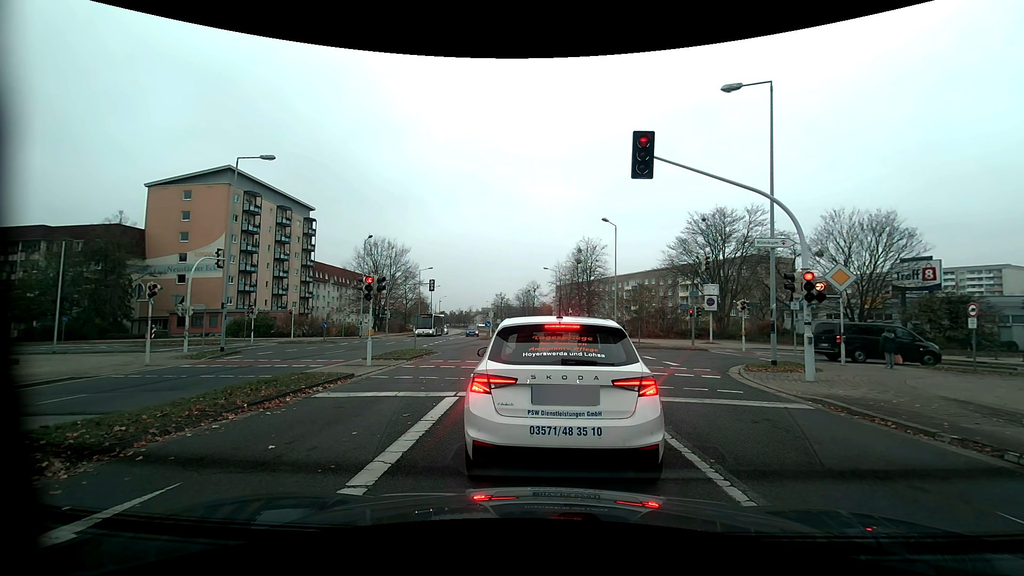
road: tertiary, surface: concrete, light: Day
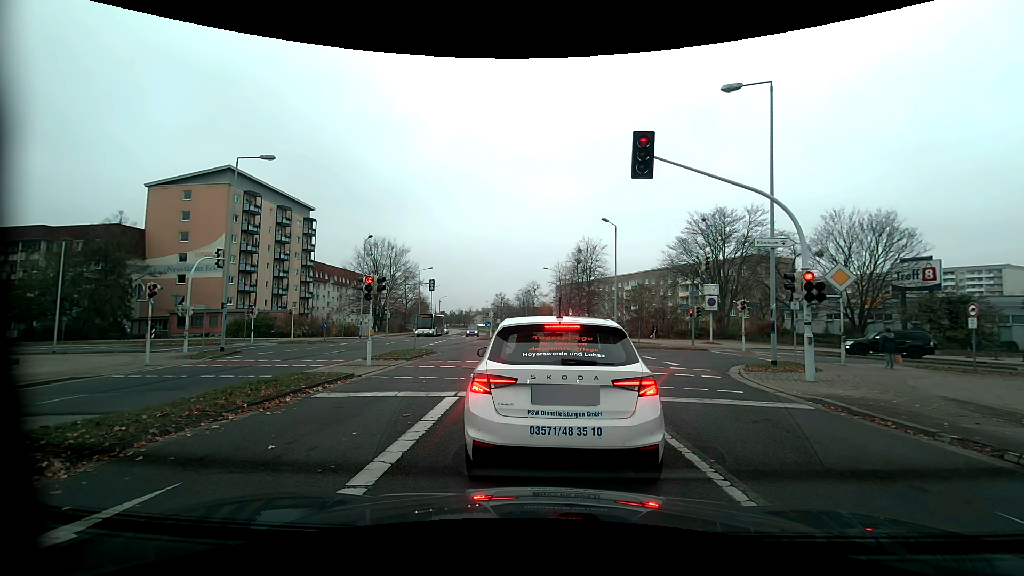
(0.0, 0.0) m; 0°
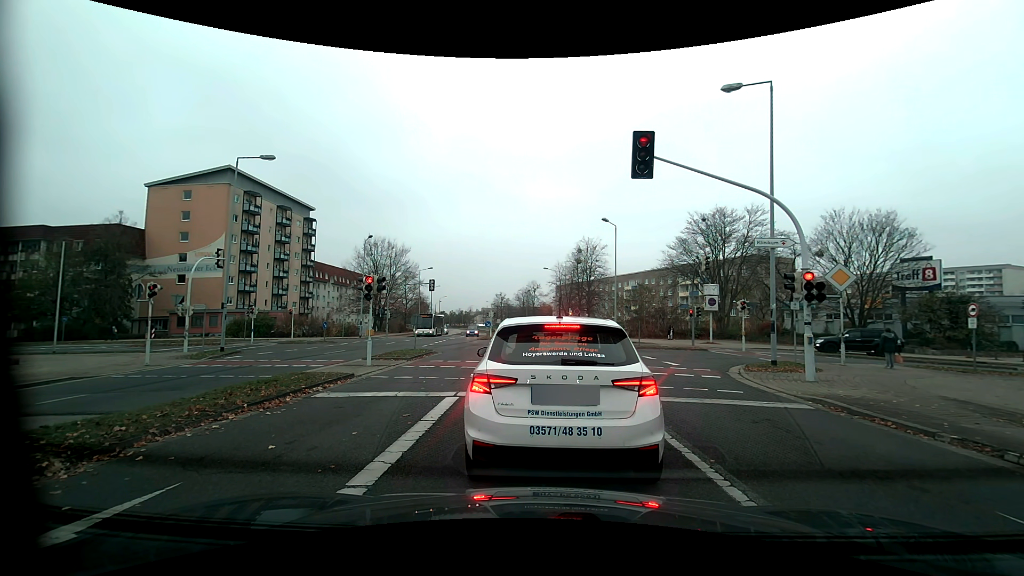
(0.0, 0.0) m; 0°
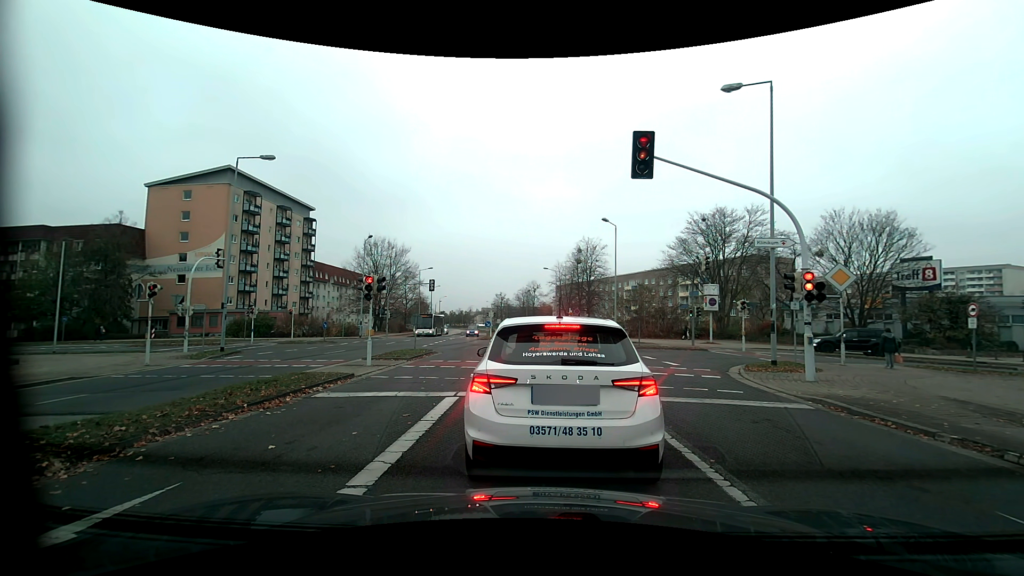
(0.0, 0.0) m; 0°
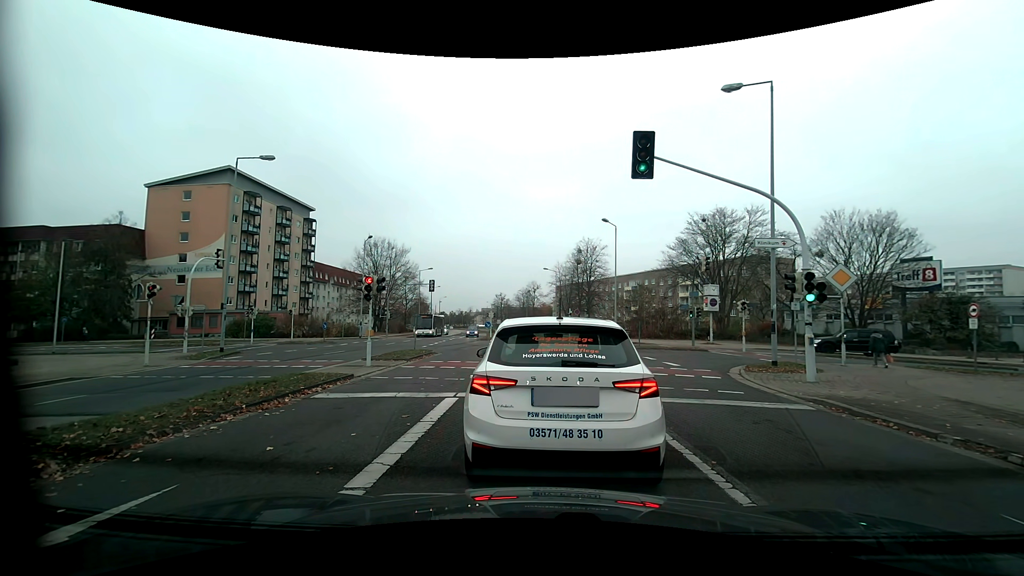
(0.0, 0.0) m; 0°
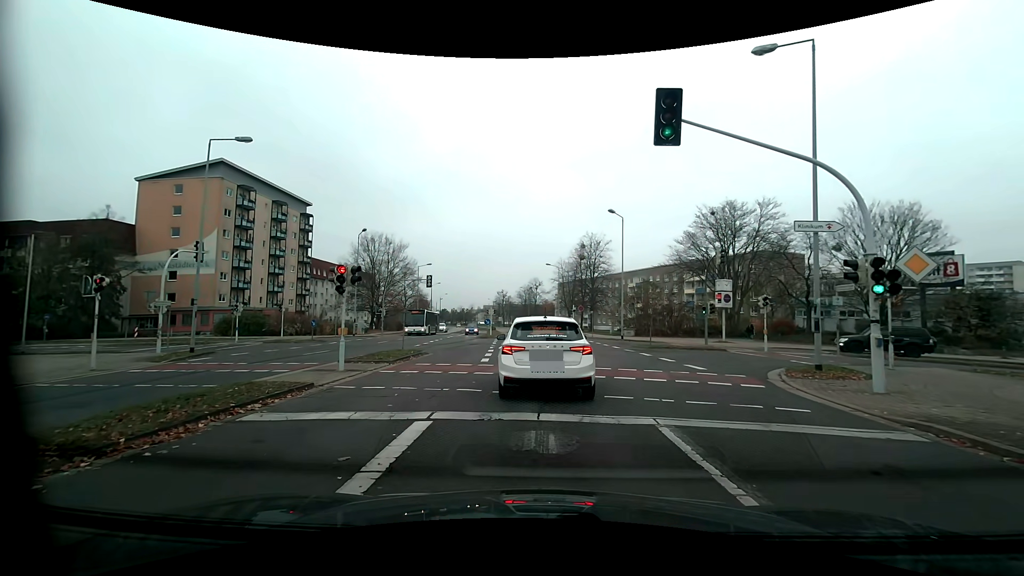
(0.0, +3.0) m; 0°
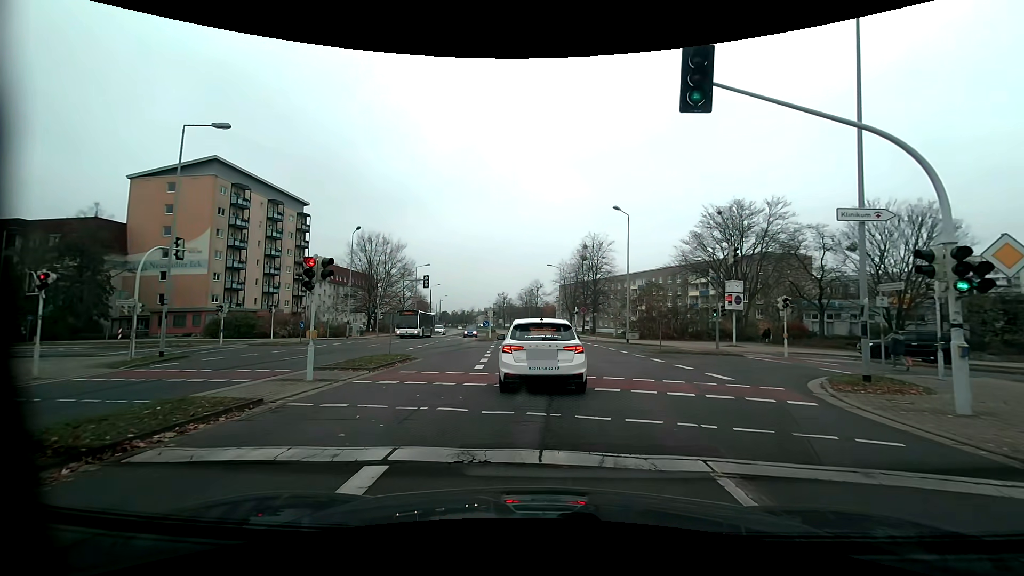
(0.0, +2.3) m; +2°
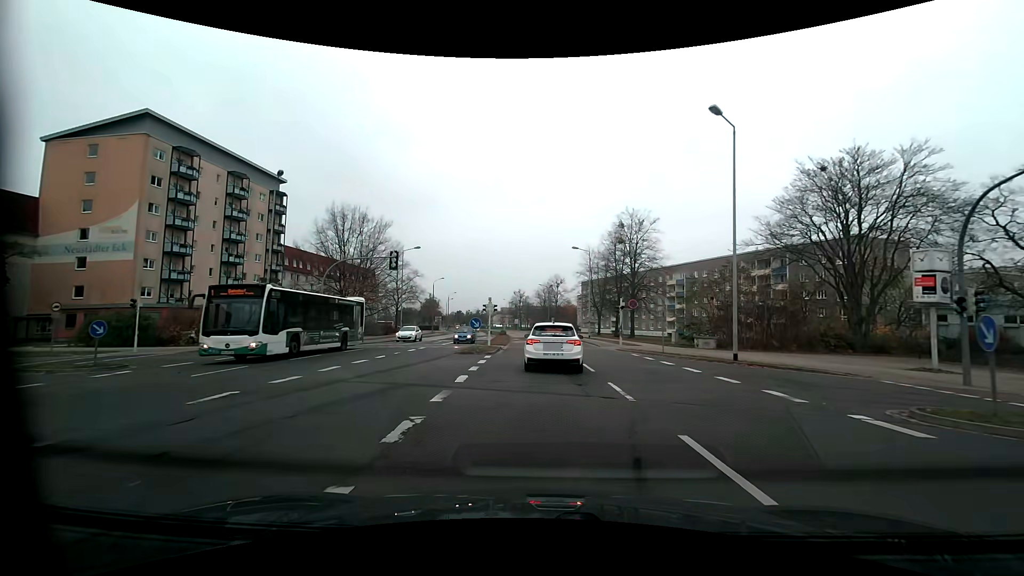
(-0.5, +19.2) m; -2°
(0, +10) (0, +20) (0, +30) (0, +40) (0, +50) (+1, +60) (+1, +70) (0, +80) (0, +90) (-1, +100) m
